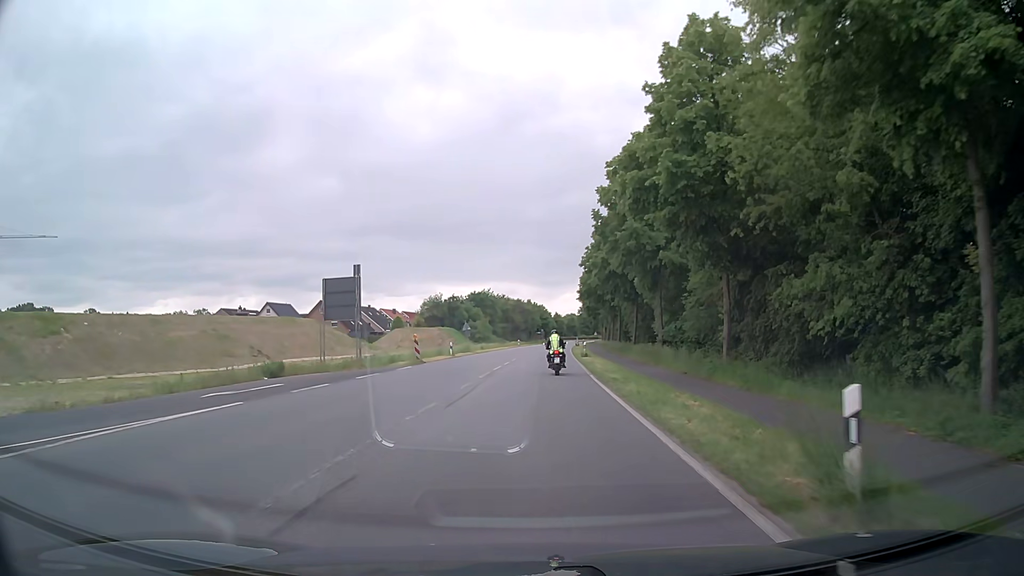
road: primary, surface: asphalt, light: Day
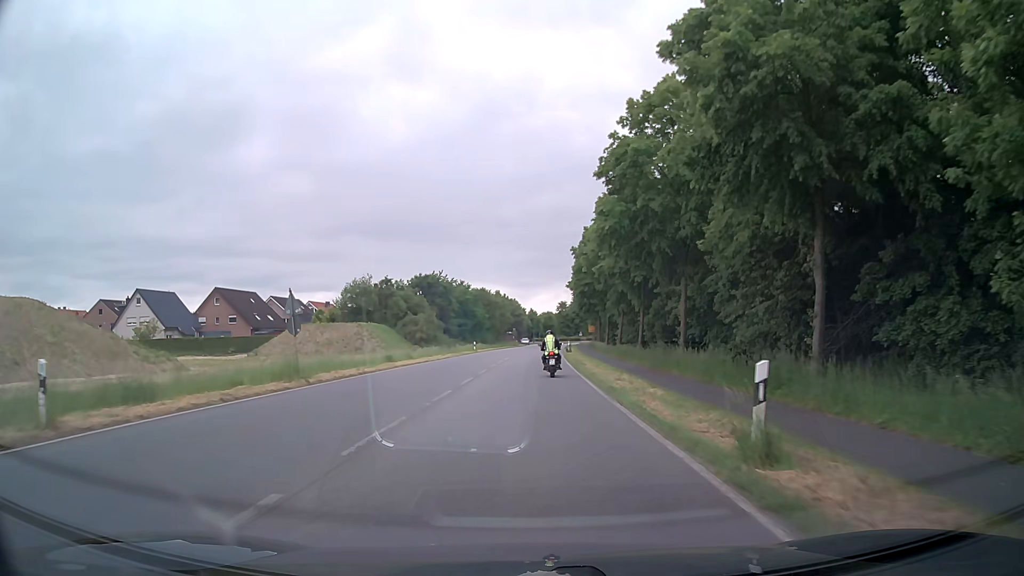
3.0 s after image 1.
(+1.4, +39.5) m; +3°
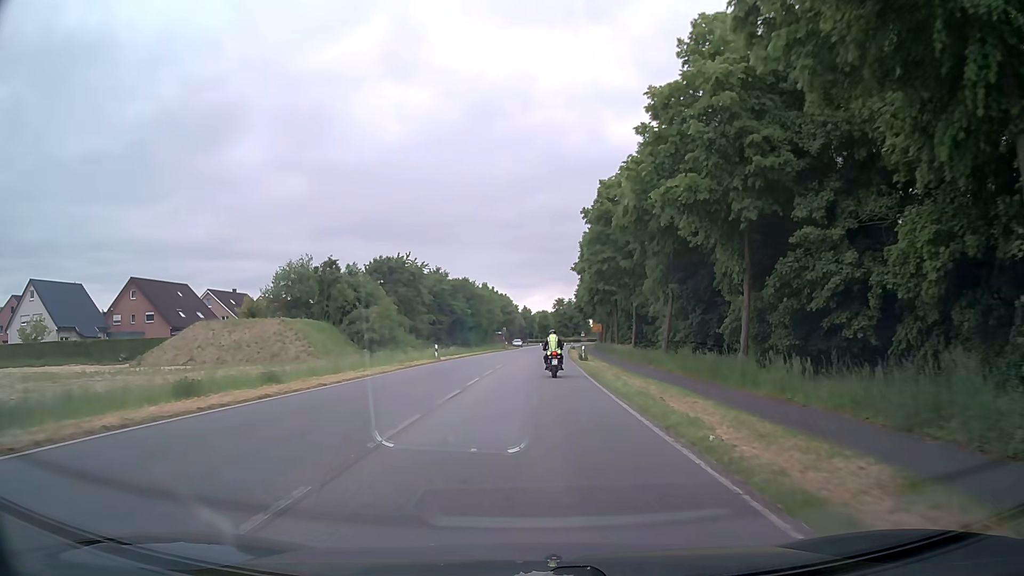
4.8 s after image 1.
(0.0, +23.7) m; 0°
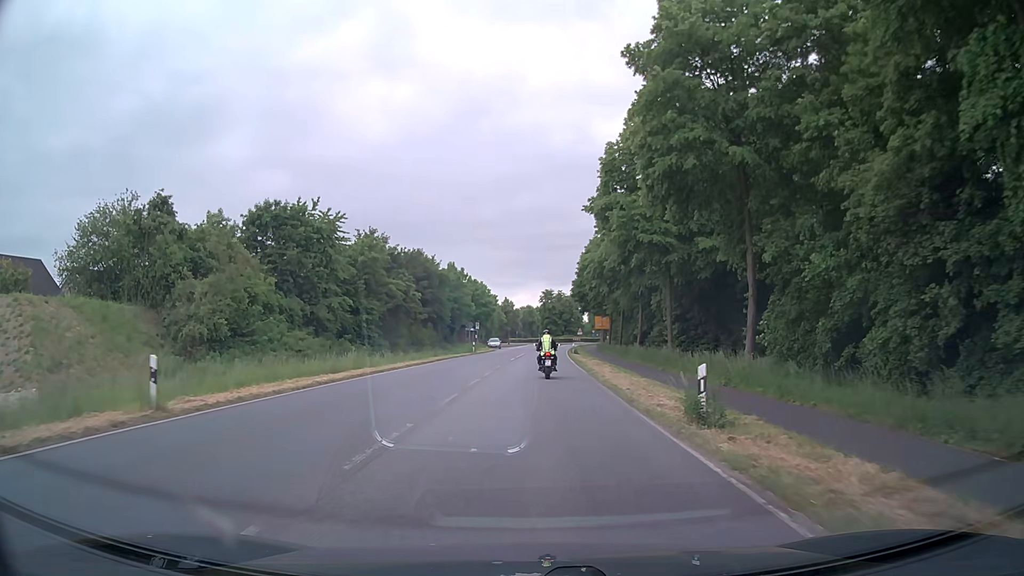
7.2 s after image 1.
(+0.5, +31.6) m; +2°
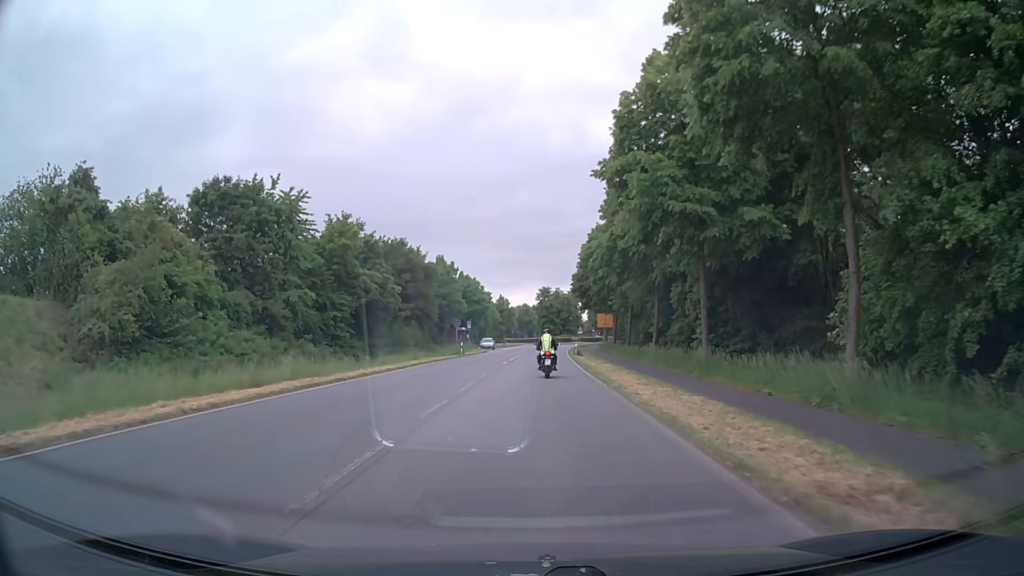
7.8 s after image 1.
(0.0, +7.9) m; 0°
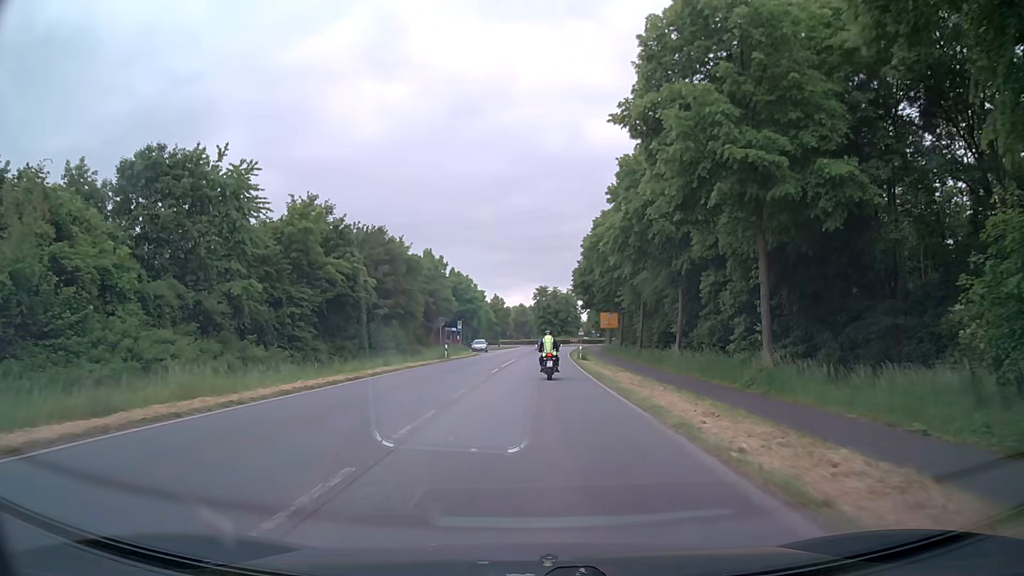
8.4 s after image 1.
(0.0, +7.9) m; +1°
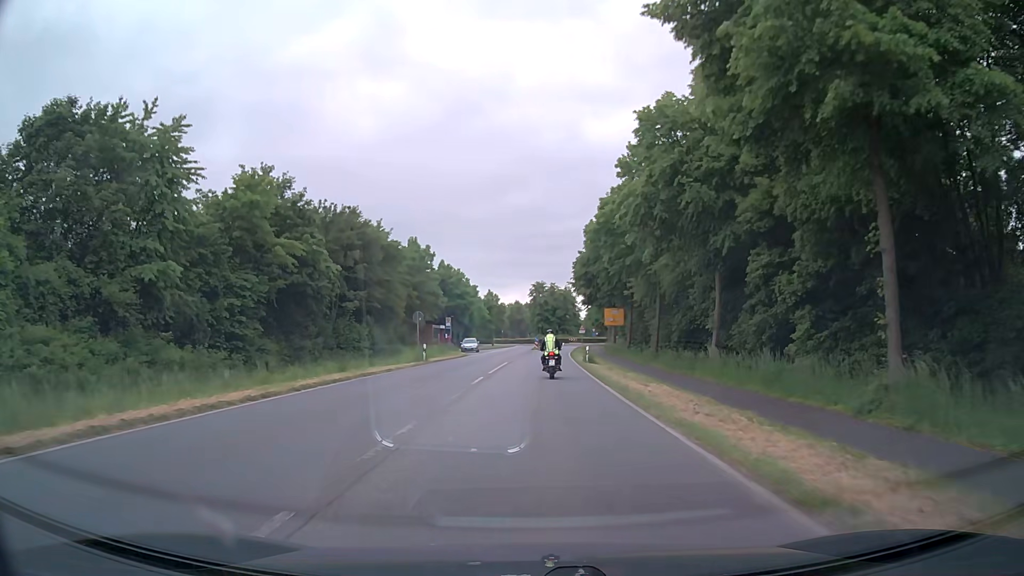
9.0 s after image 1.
(-0.1, +7.9) m; -1°
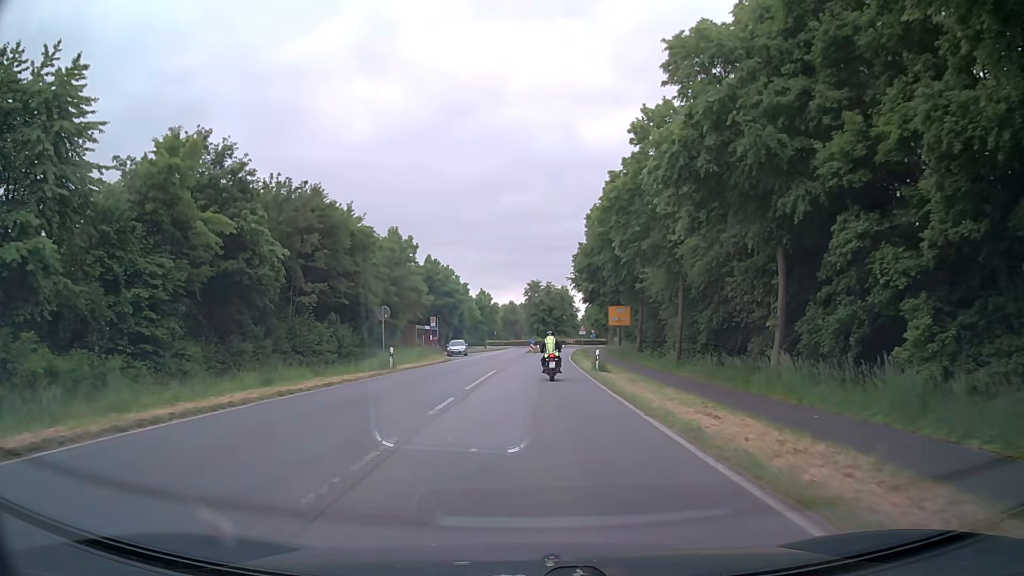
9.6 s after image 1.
(+0.1, +7.9) m; +1°
(0, +10) (0, +20) (0, +30) (+1, +40) (+1, +50) (+2, +60) (+2, +70) (+3, +80) (+4, +90) (+5, +100) m
